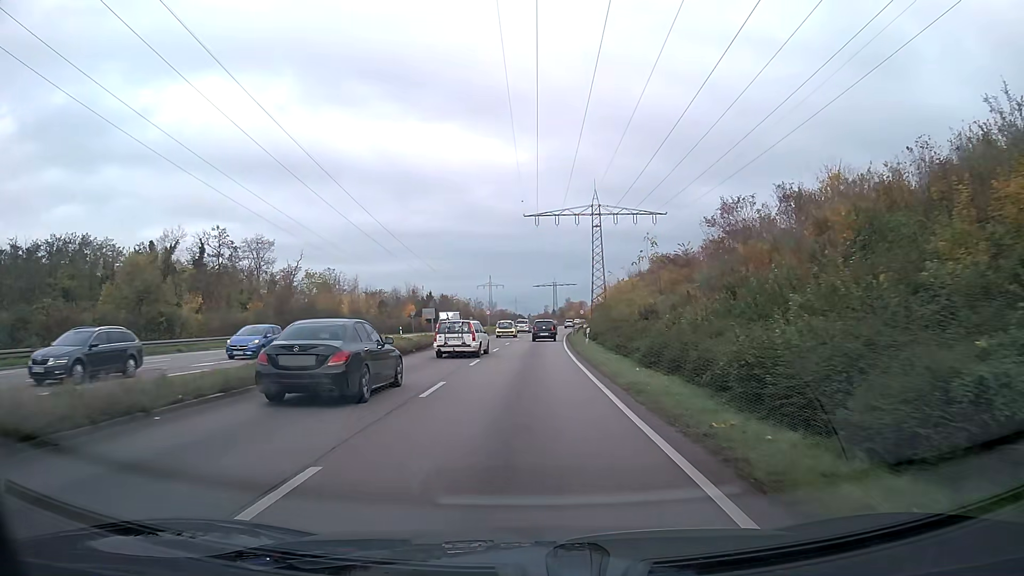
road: trunk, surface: asphalt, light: Day
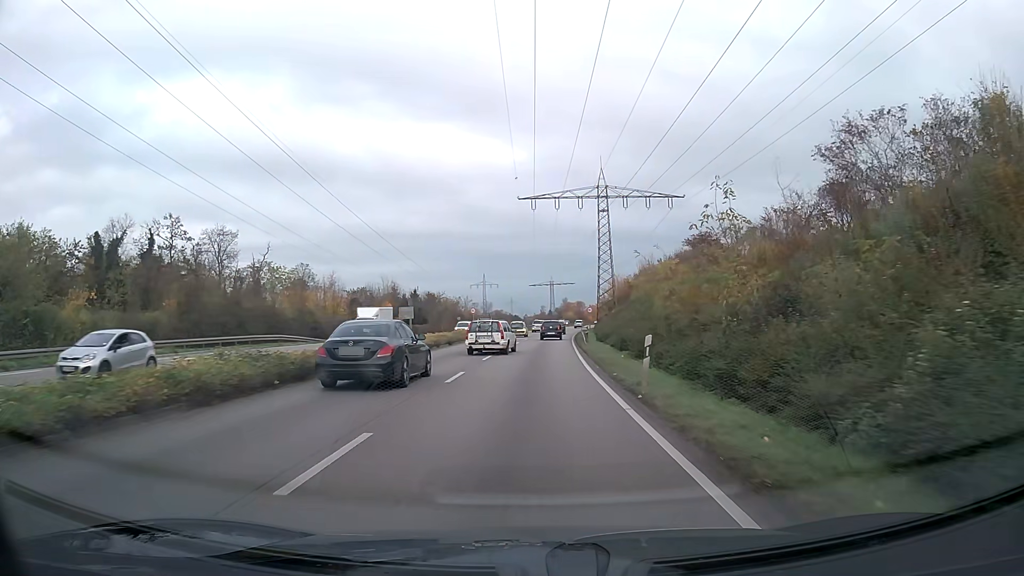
(+0.1, +16.3) m; +1°
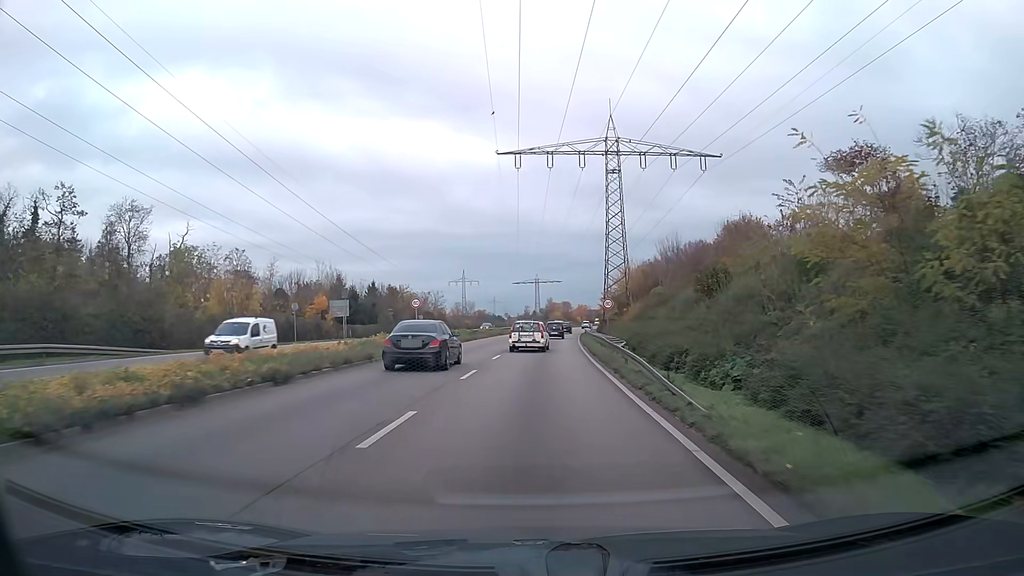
(+0.3, +26.2) m; +2°
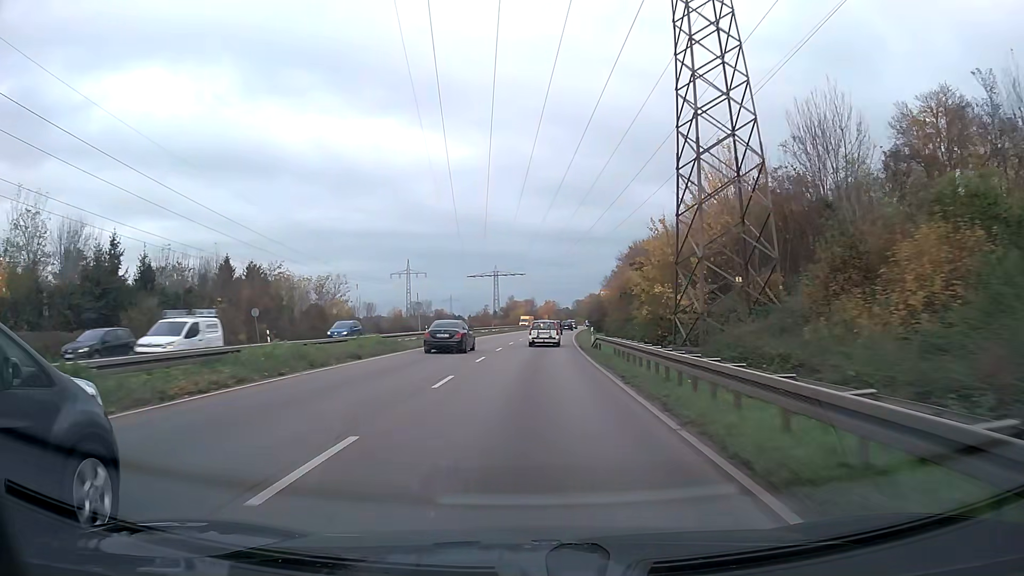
(+1.4, +47.8) m; +3°
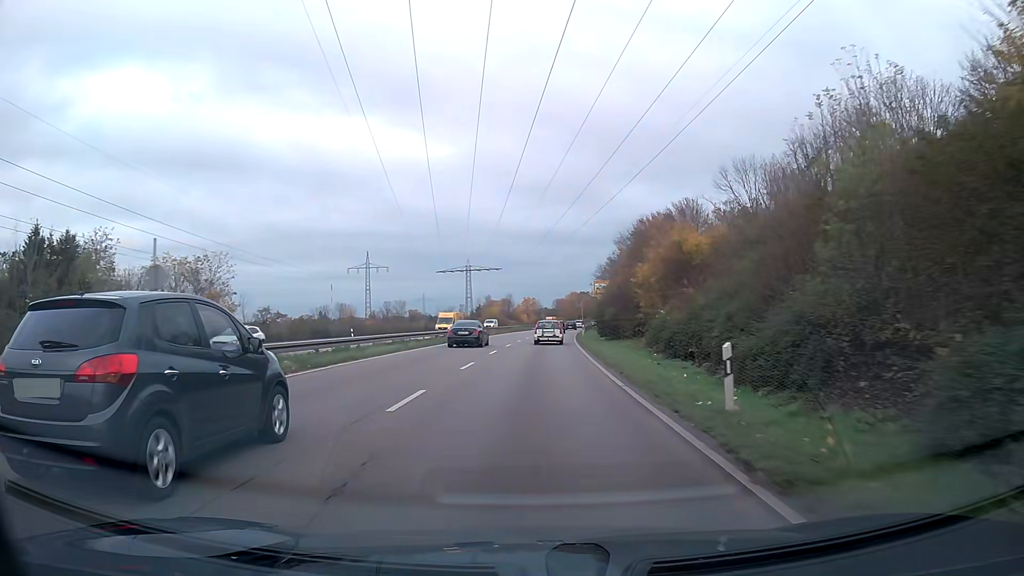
(+0.5, +31.0) m; +2°
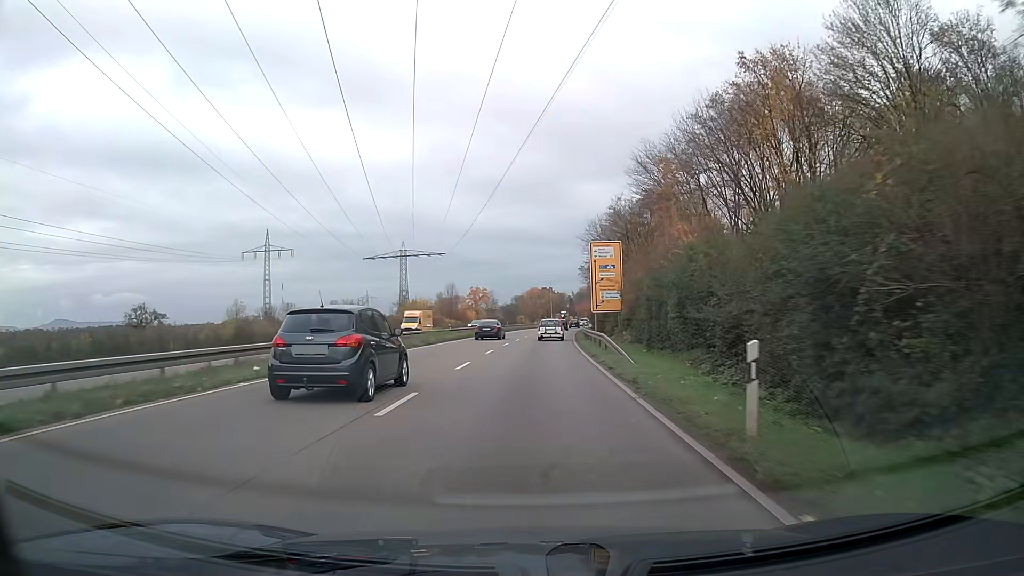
(+1.7, +54.9) m; +4°
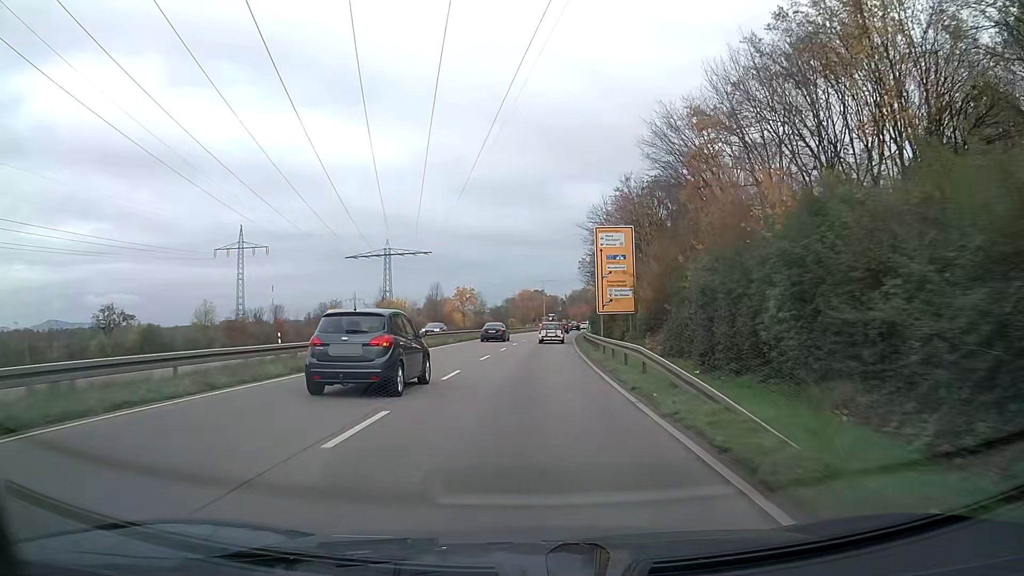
(+0.1, +11.4) m; +1°
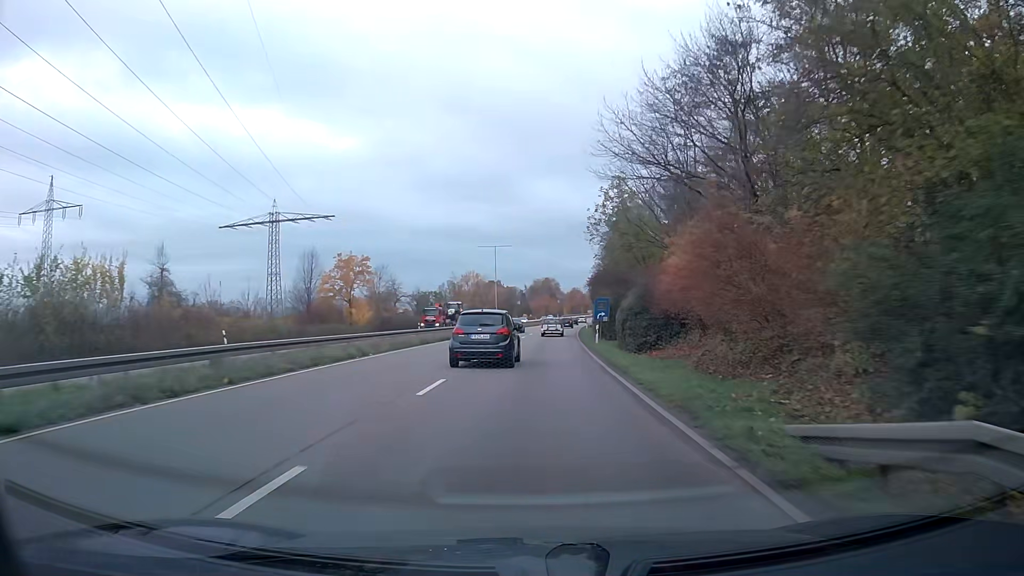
(+1.7, +58.3) m; +3°
